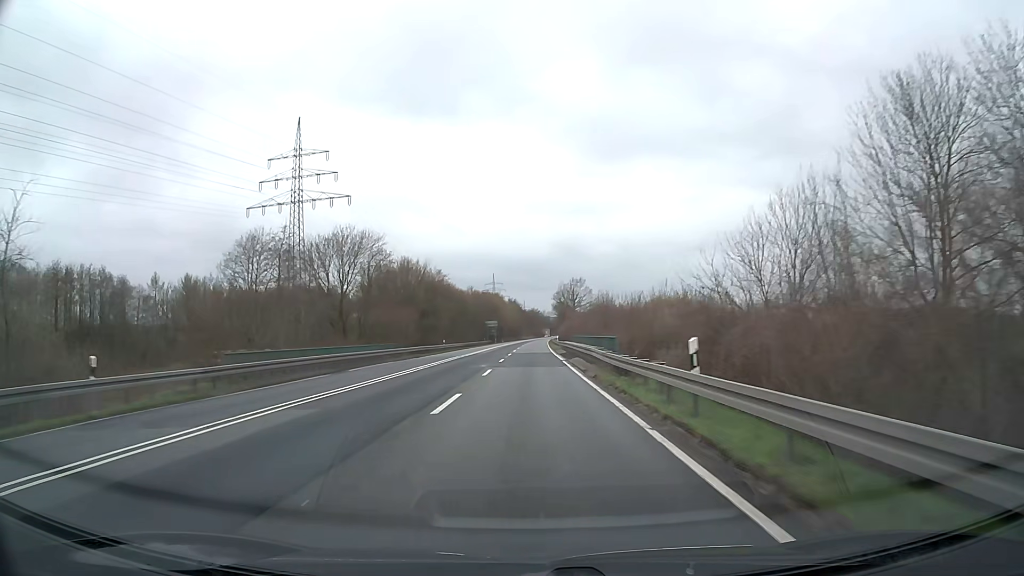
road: trunk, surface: asphalt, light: Day
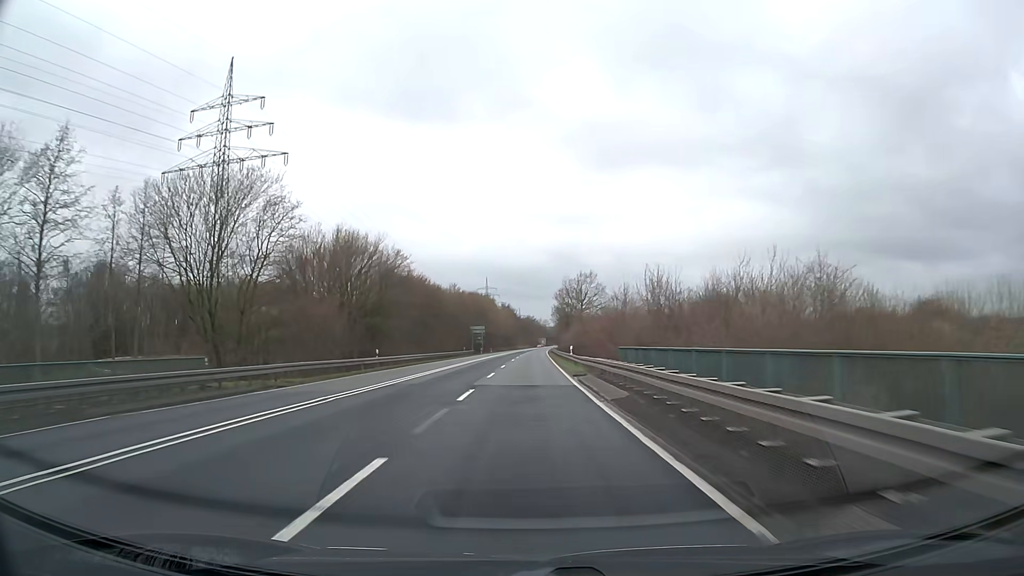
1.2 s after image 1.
(+0.1, +31.6) m; 0°
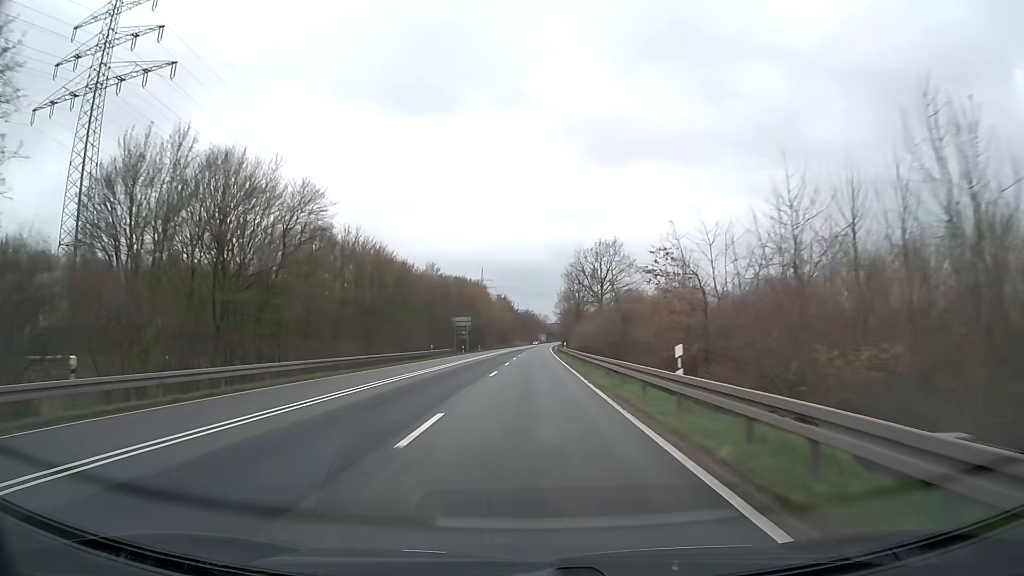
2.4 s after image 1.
(0.0, +31.6) m; 0°
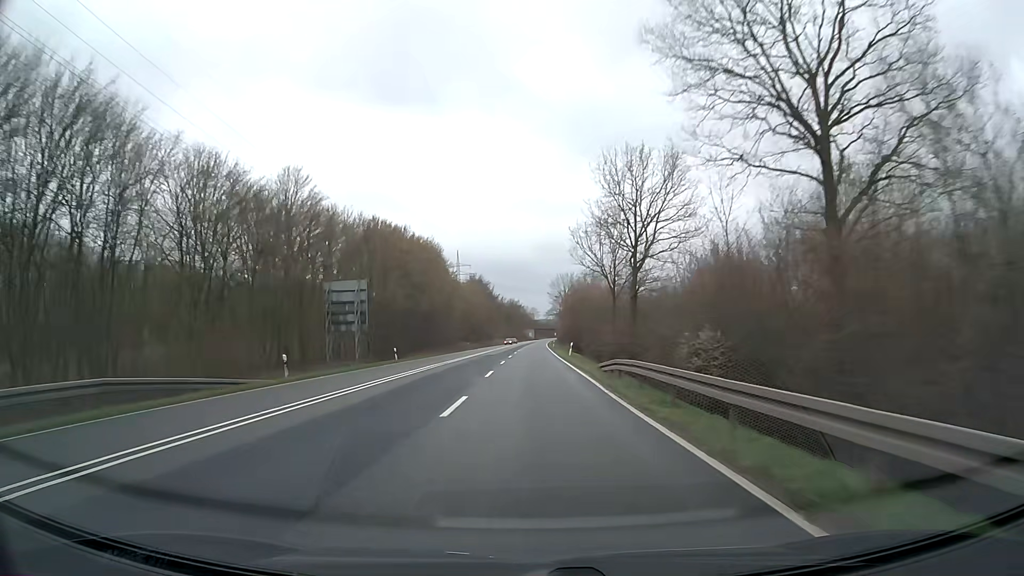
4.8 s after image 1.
(+0.6, +63.2) m; +1°
(0, +10) (0, +20) (0, +30) (0, +40) (0, +50) (0, +60) (0, +70) (+1, +80) (+1, +90) (+1, +100) m
